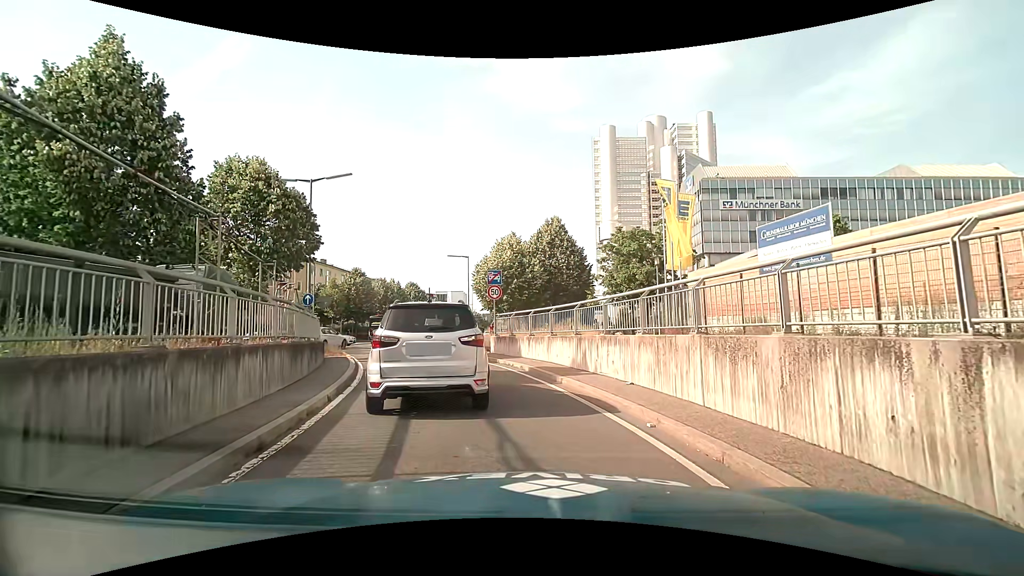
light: Day
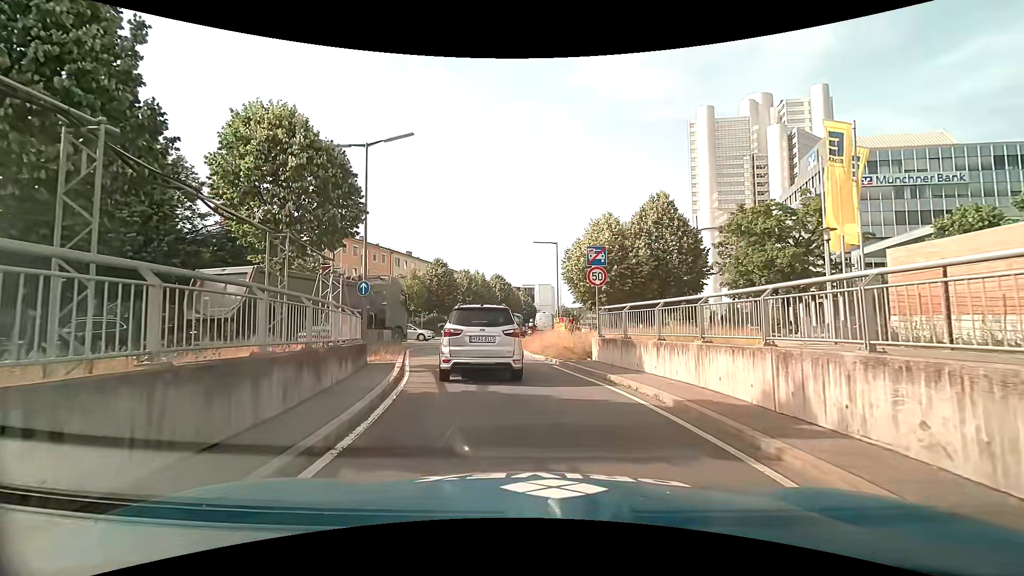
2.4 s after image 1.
(-0.6, +5.7) m; -10°
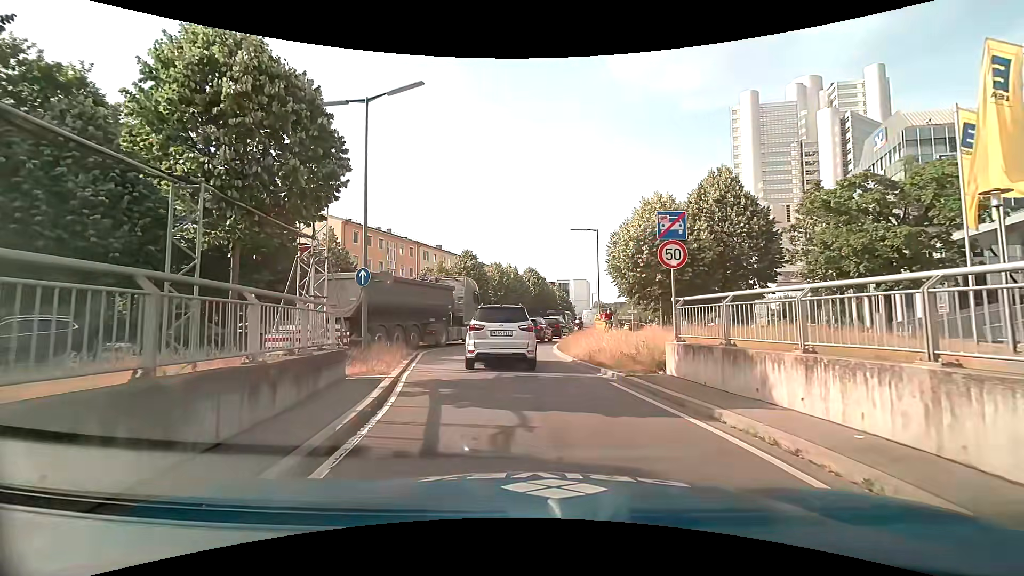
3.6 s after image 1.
(-0.2, +4.4) m; -4°
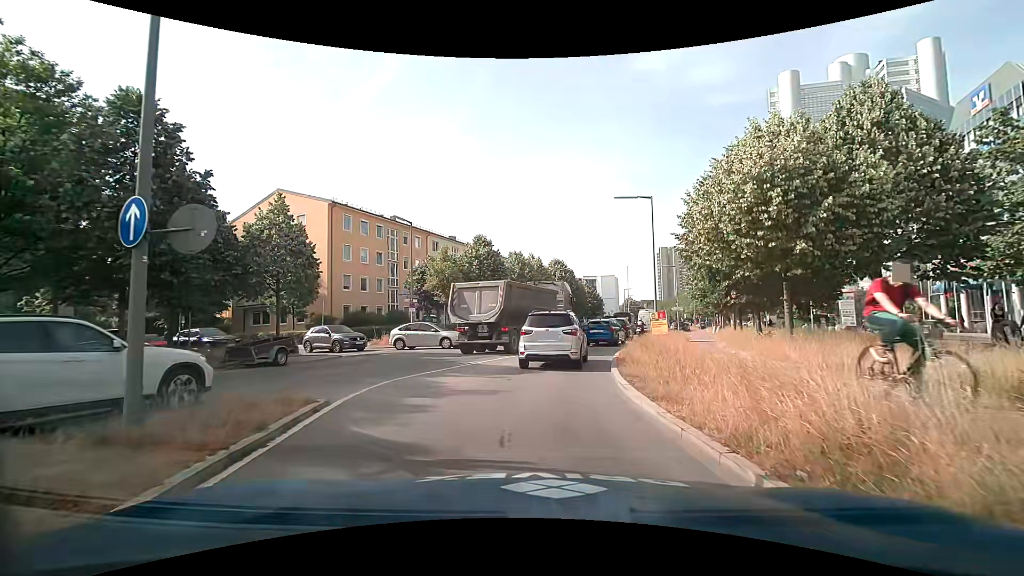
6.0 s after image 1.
(-0.4, +10.2) m; -3°
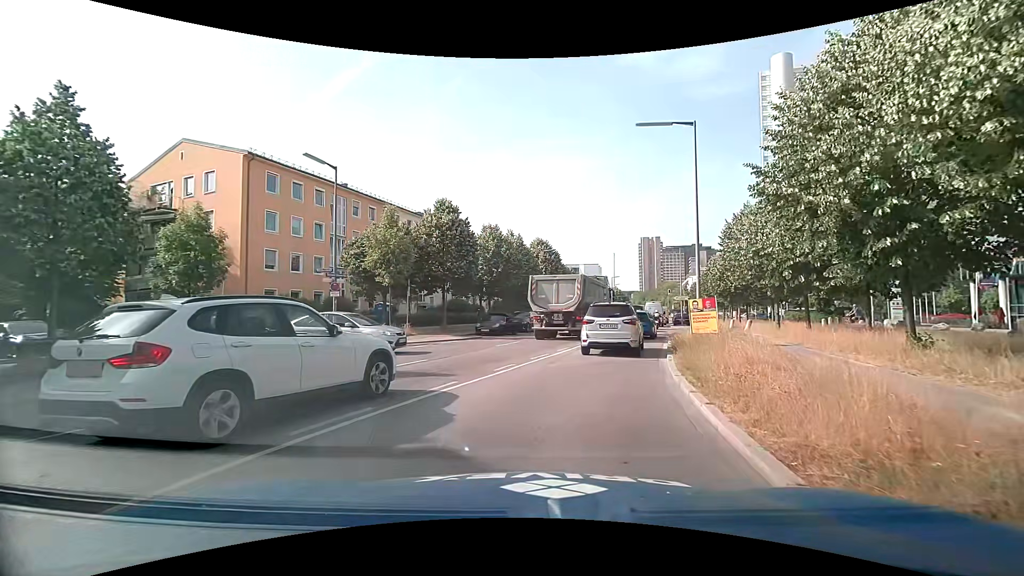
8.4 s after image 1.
(0.0, +10.1) m; +2°
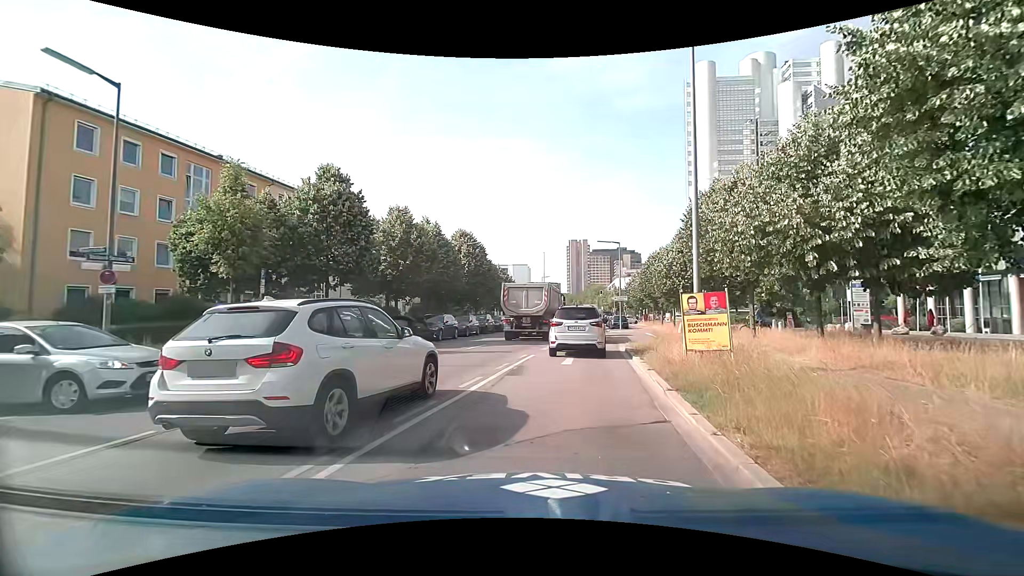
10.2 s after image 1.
(+0.4, +7.7) m; +7°
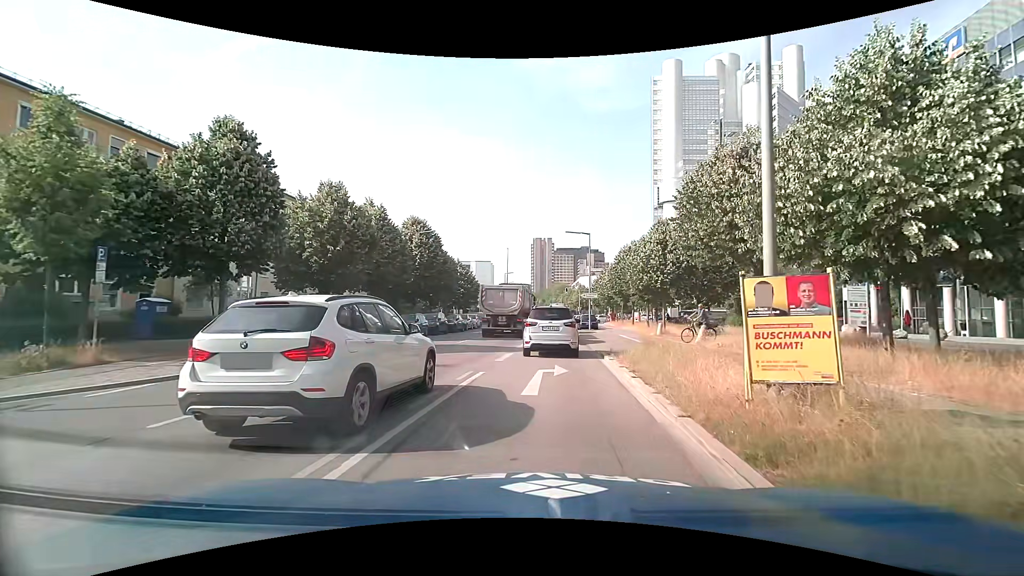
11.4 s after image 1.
(+0.2, +5.3) m; +5°
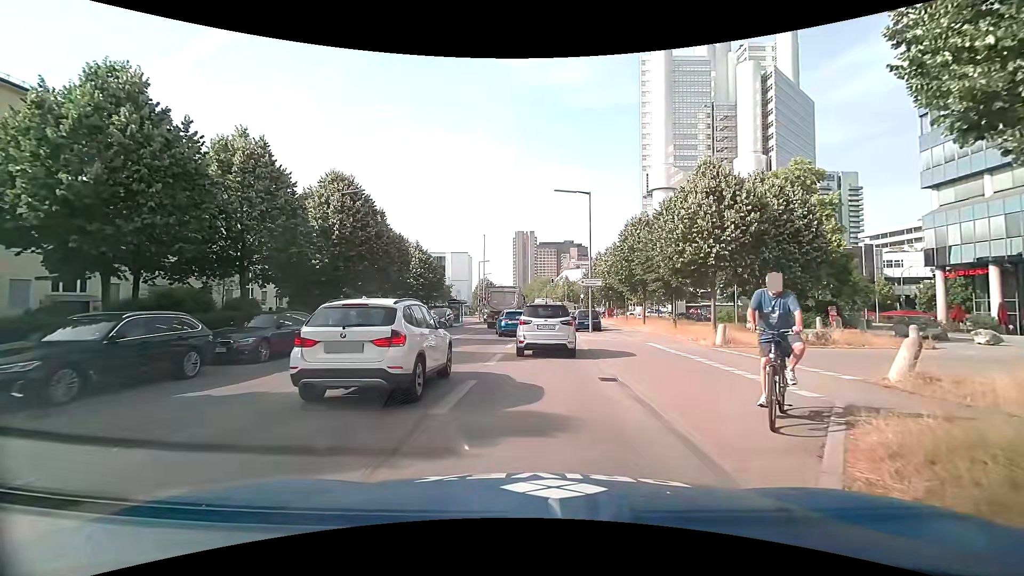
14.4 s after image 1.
(+0.4, +13.6) m; +2°
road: secondary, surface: asphalt
